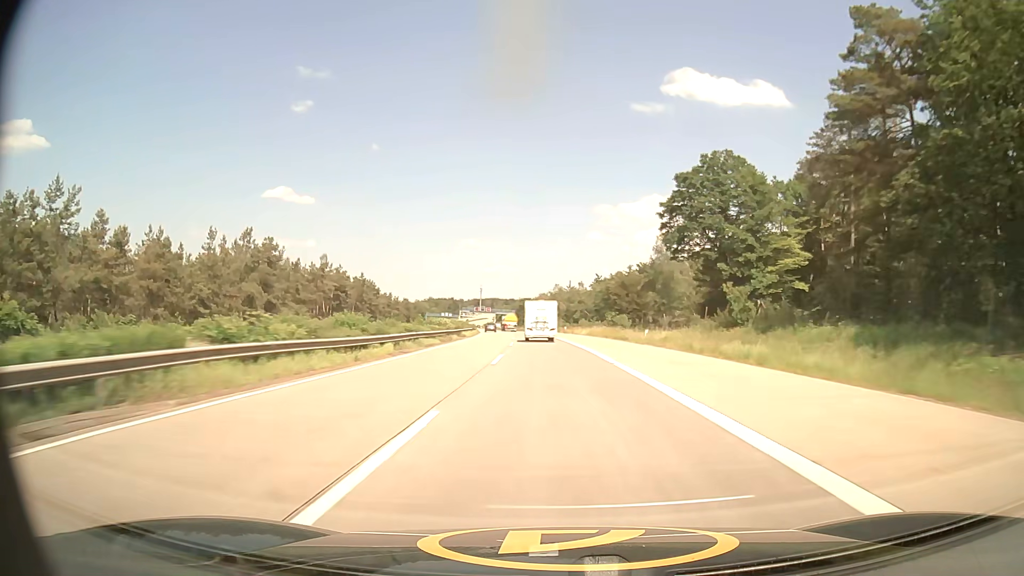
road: motorway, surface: asphalt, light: Day
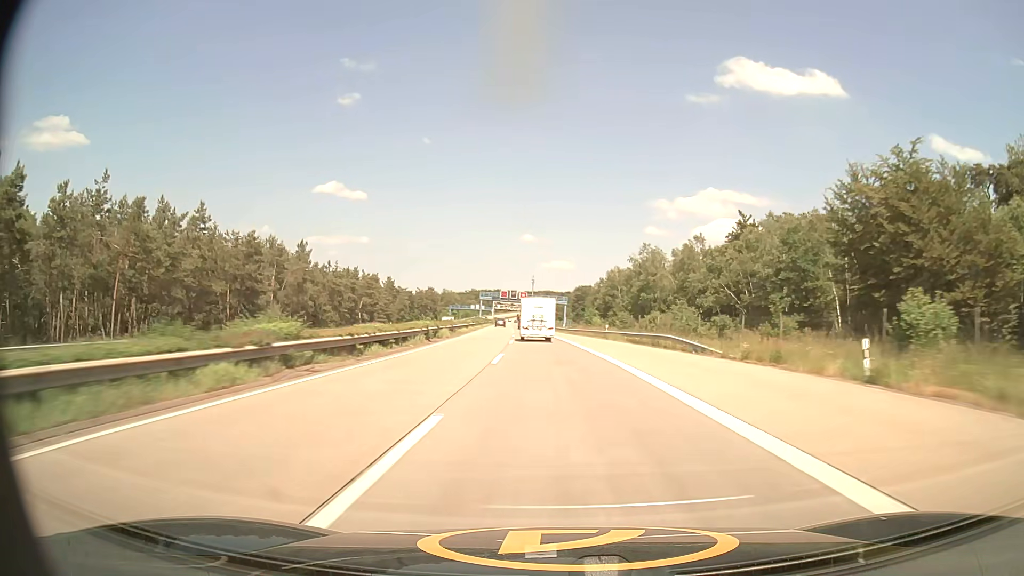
(-3.8, +90.3) m; -5°
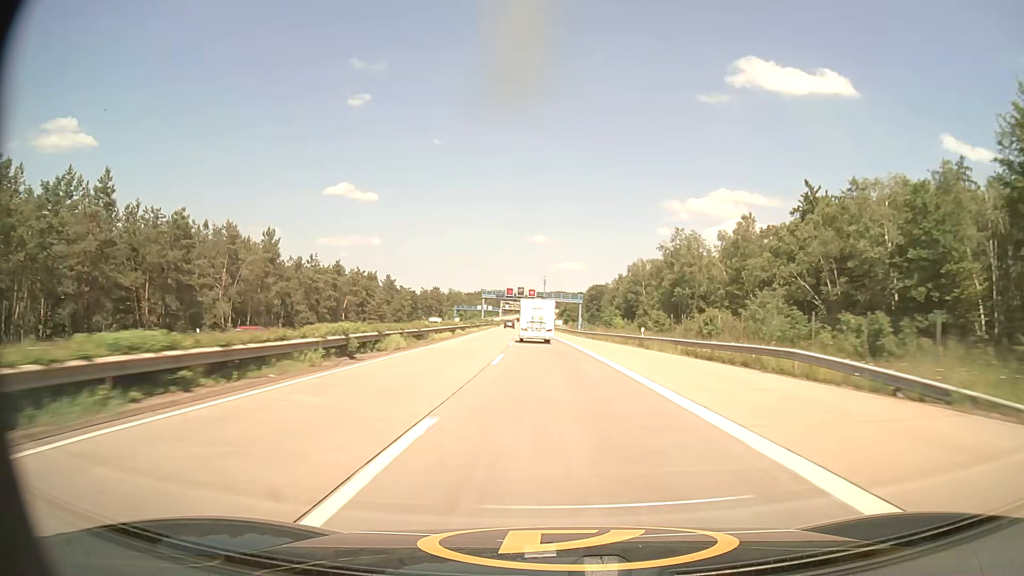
(-0.2, +17.9) m; -1°
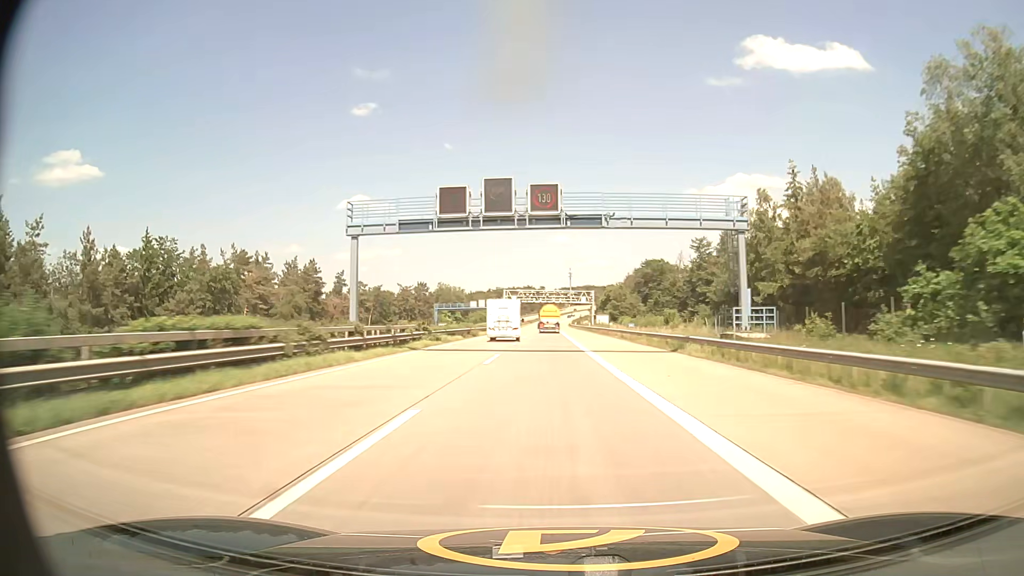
(-2.4, +89.1) m; -2°
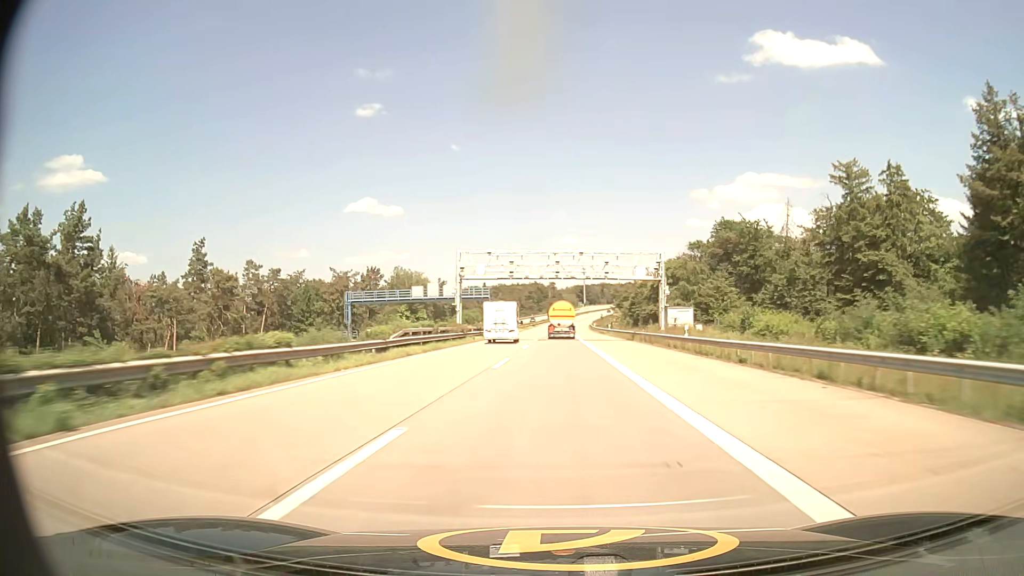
(-0.5, +73.4) m; -1°
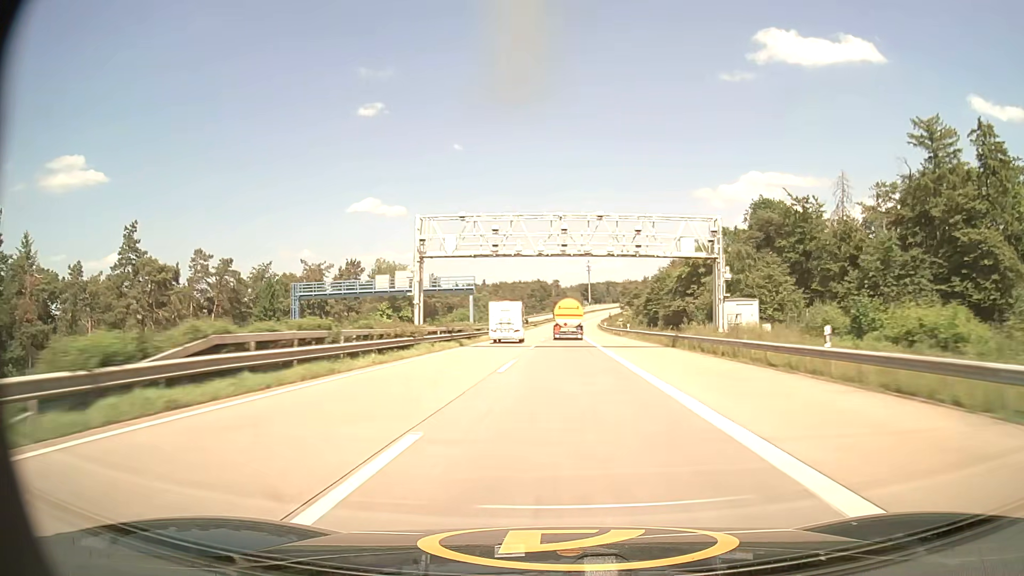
(-0.1, +18.6) m; -1°
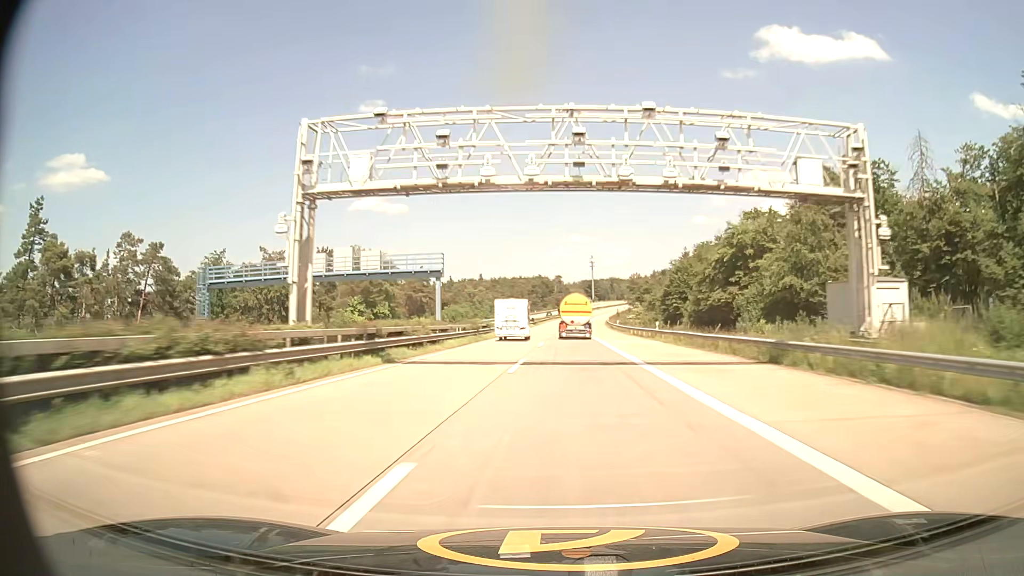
(0.0, +18.7) m; 0°
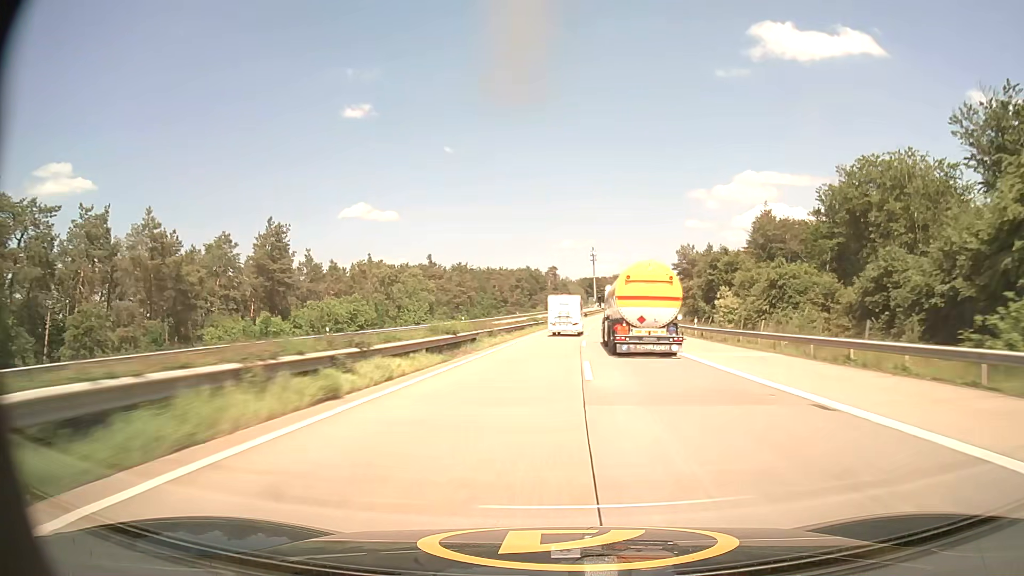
(-0.2, +92.9) m; 0°
(0, +10) (0, +20) (0, +30) (+1, +40) (+1, +50) (+1, +60) (+2, +70) (+3, +80) (+4, +90) (+5, +100) m
